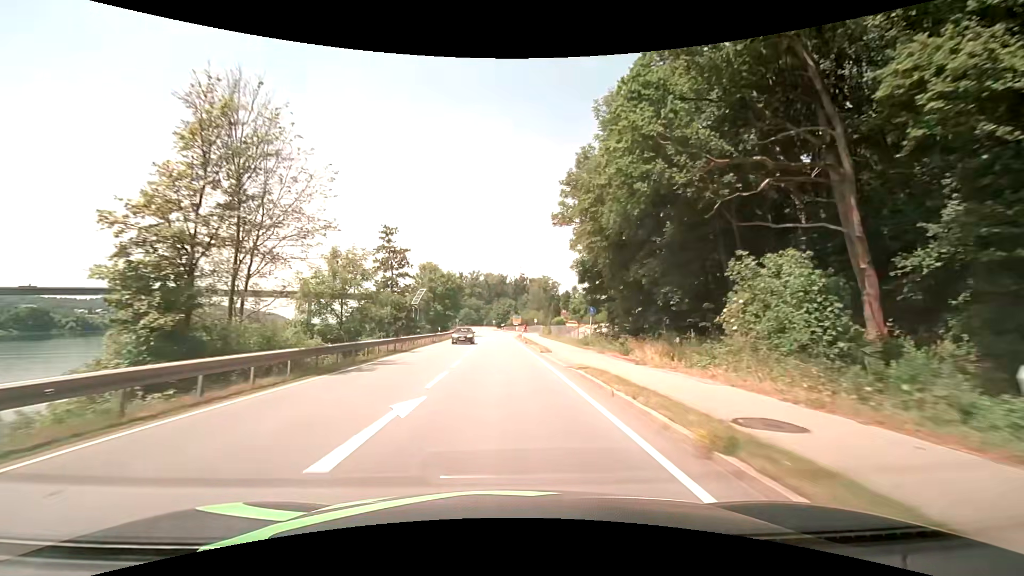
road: primary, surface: asphalt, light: Day
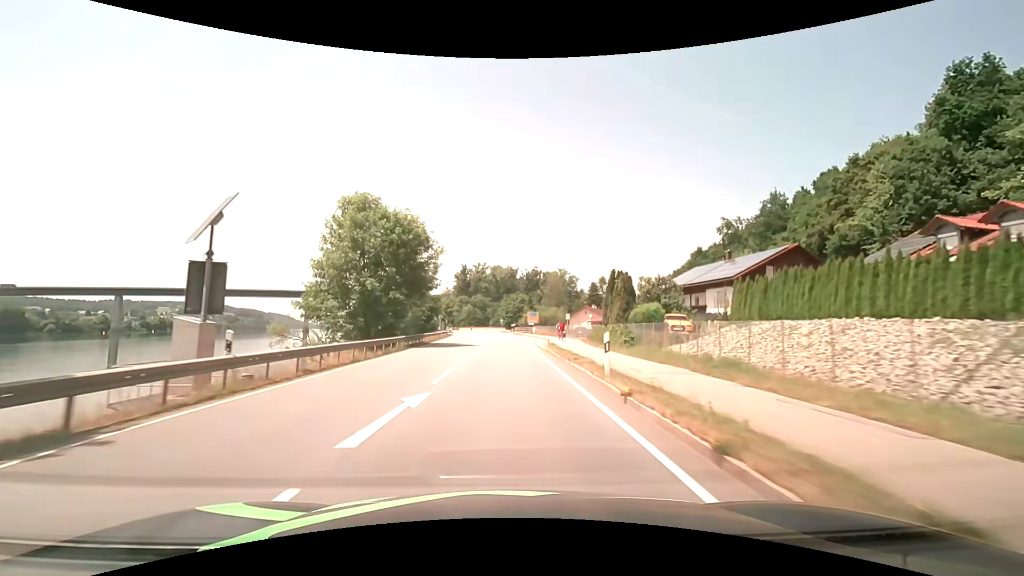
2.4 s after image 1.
(-0.1, +41.0) m; -1°
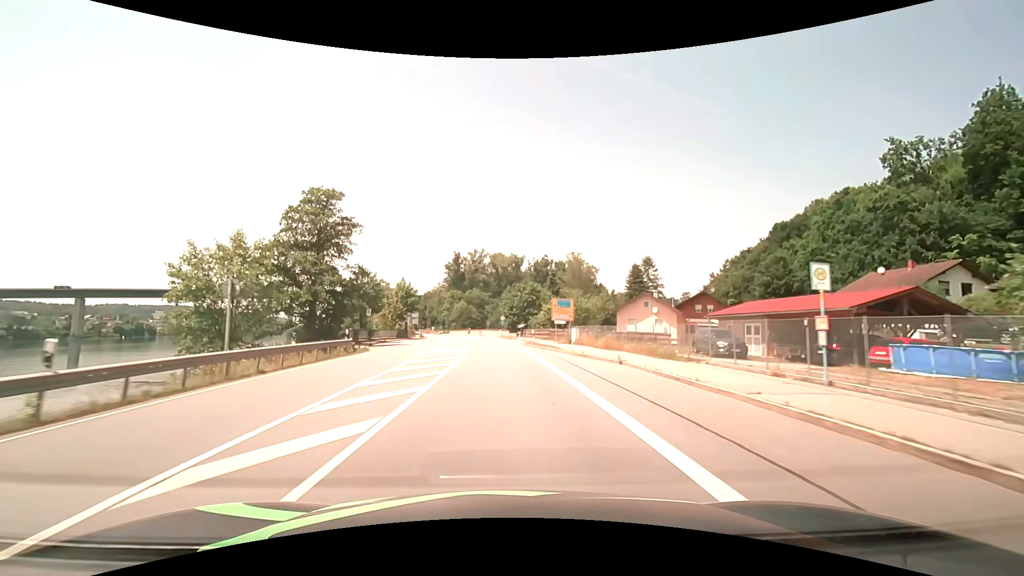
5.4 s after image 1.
(0.0, +51.0) m; 0°
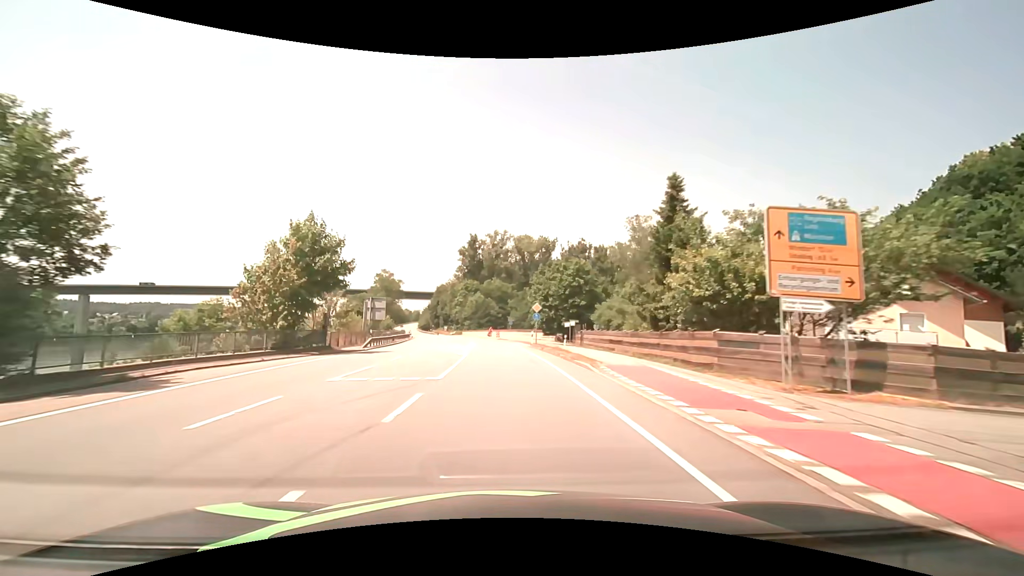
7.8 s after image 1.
(-0.9, +40.2) m; -3°
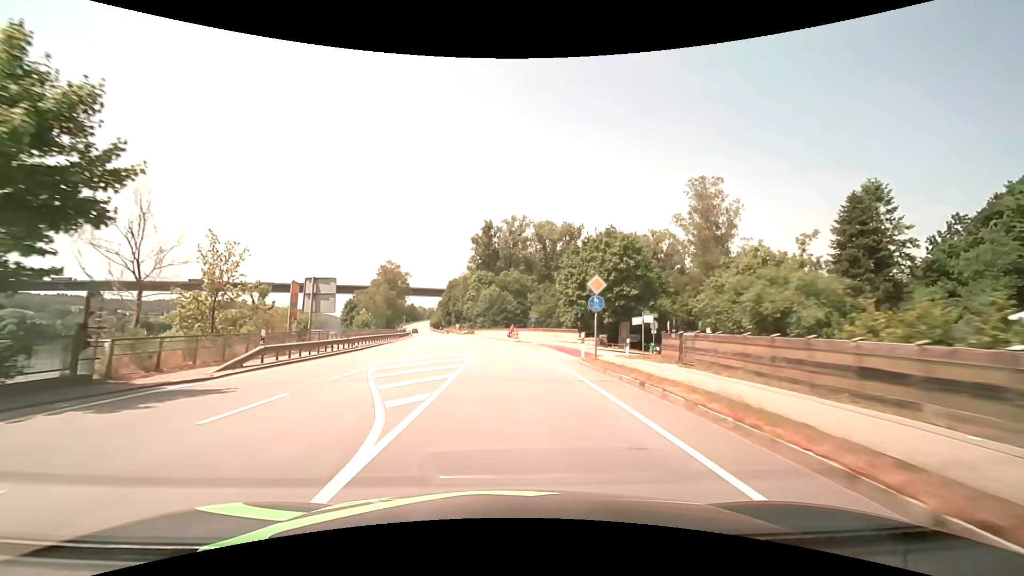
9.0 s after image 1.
(-0.3, +19.9) m; -2°
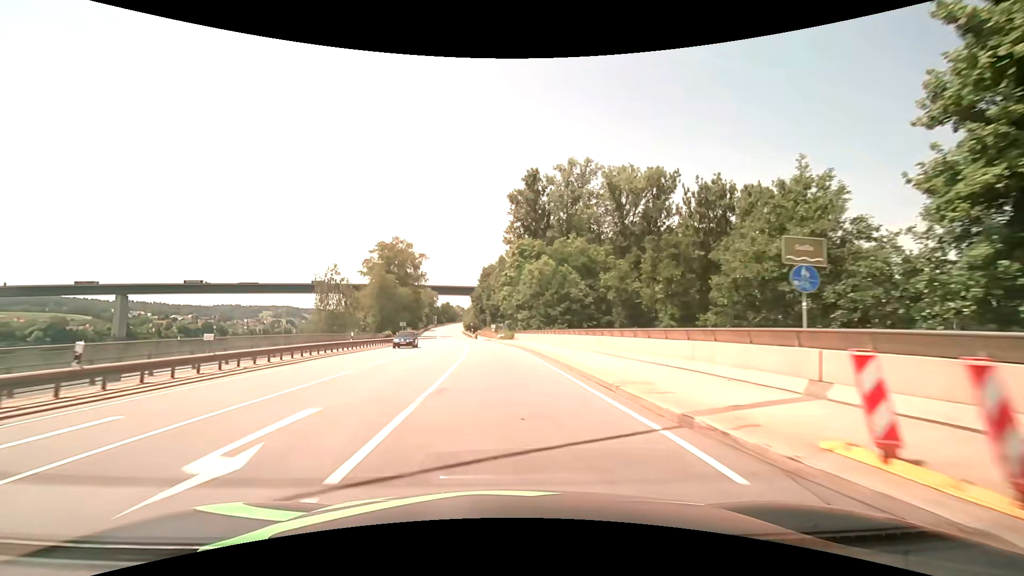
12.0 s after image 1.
(-2.0, +49.4) m; -5°
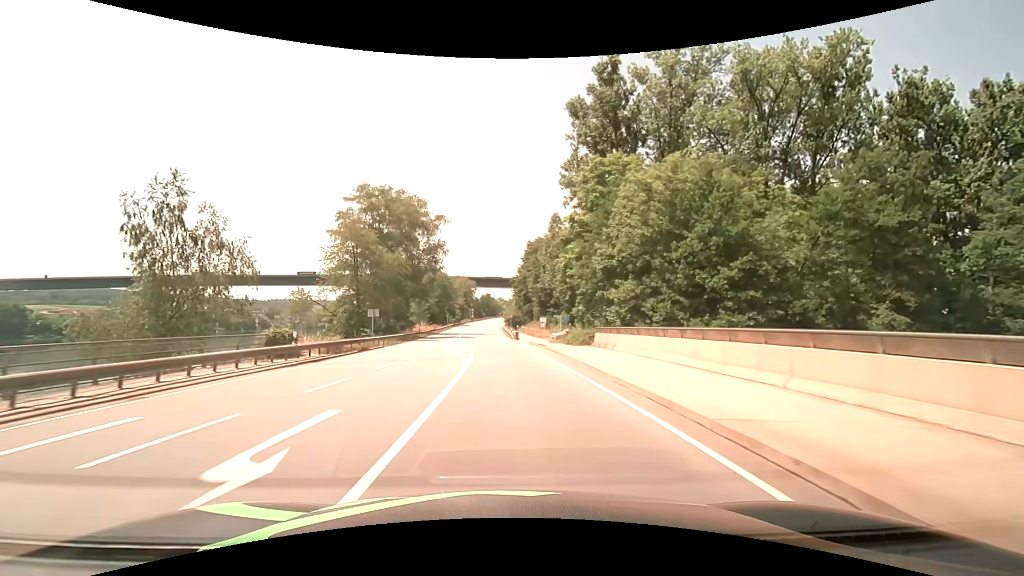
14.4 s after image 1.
(-1.8, +38.4) m; -5°
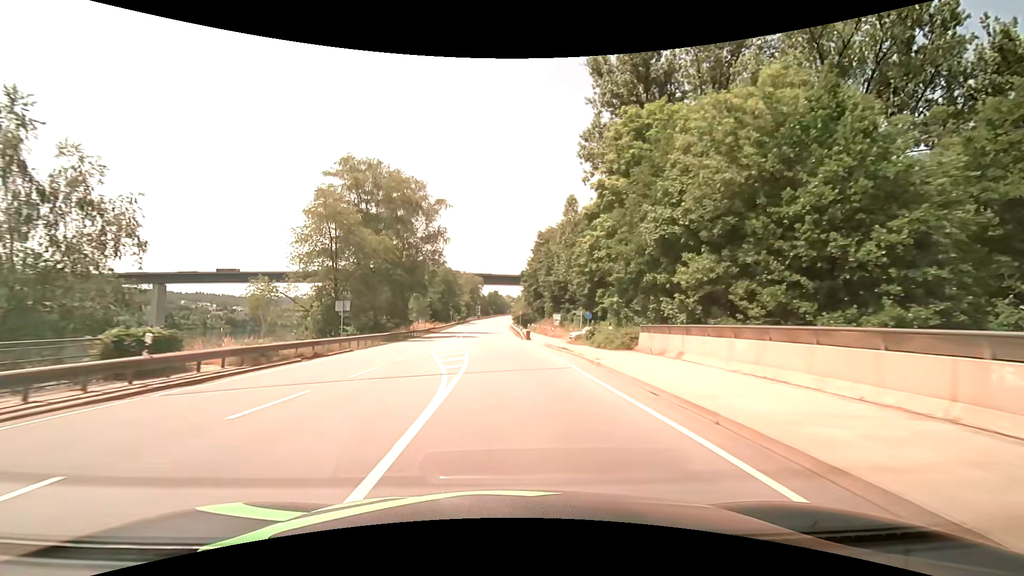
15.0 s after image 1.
(-0.1, +9.5) m; -1°
(0, +10) (0, +20) (0, +30) (-1, +40) (-1, +50) (-2, +60) (-2, +70) (-2, +80) (-3, +90) (-4, +100) m
